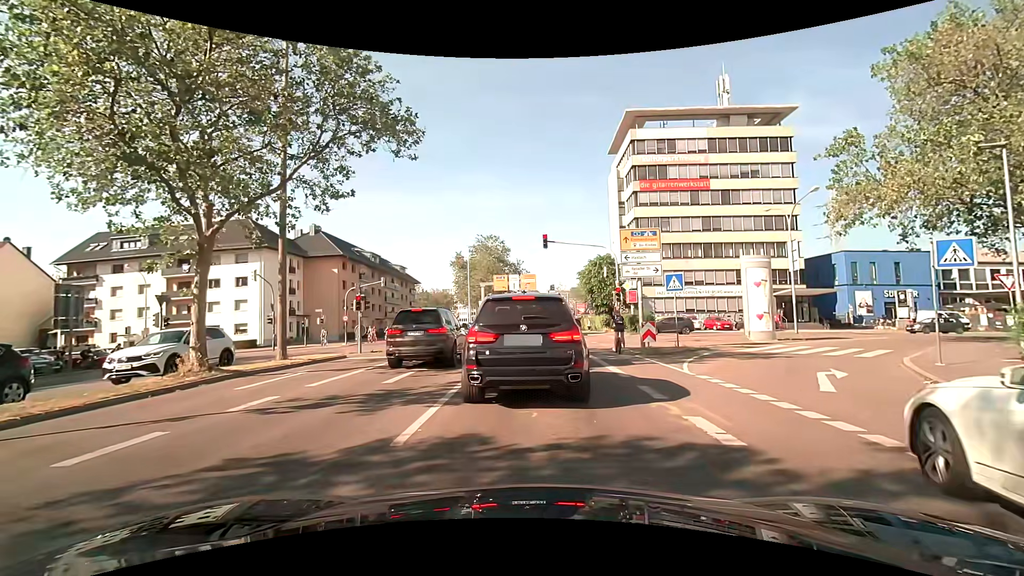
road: secondary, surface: asphalt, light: Day
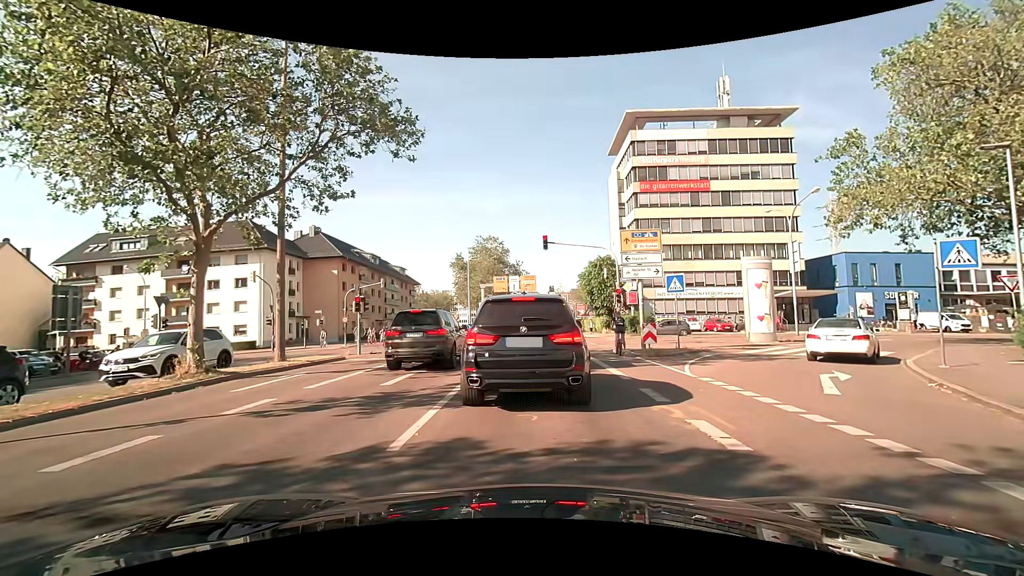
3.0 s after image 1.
(0.0, +0.2) m; 0°
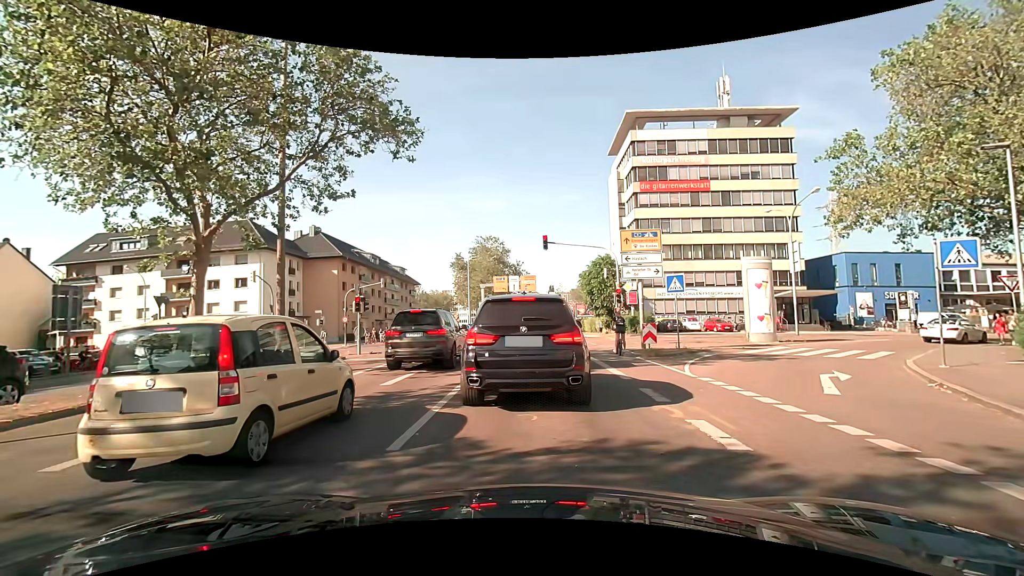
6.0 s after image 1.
(0.0, 0.0) m; 0°
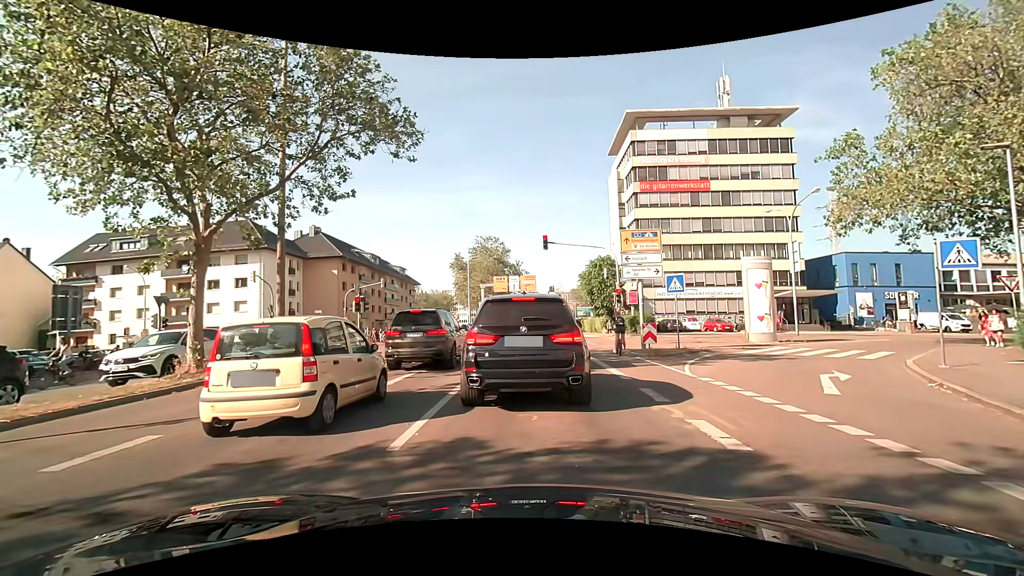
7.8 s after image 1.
(0.0, 0.0) m; 0°
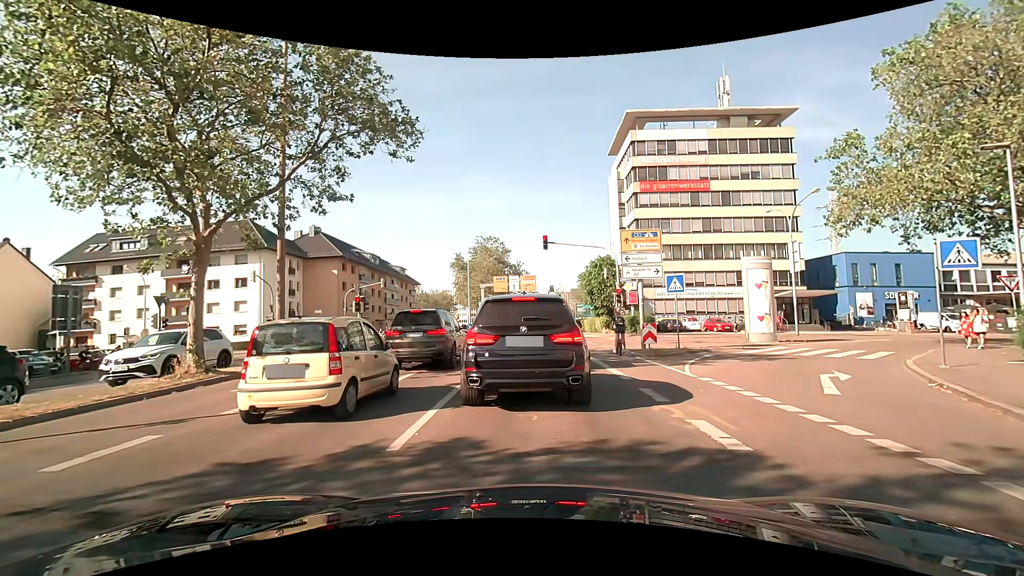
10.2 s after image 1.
(0.0, 0.0) m; 0°
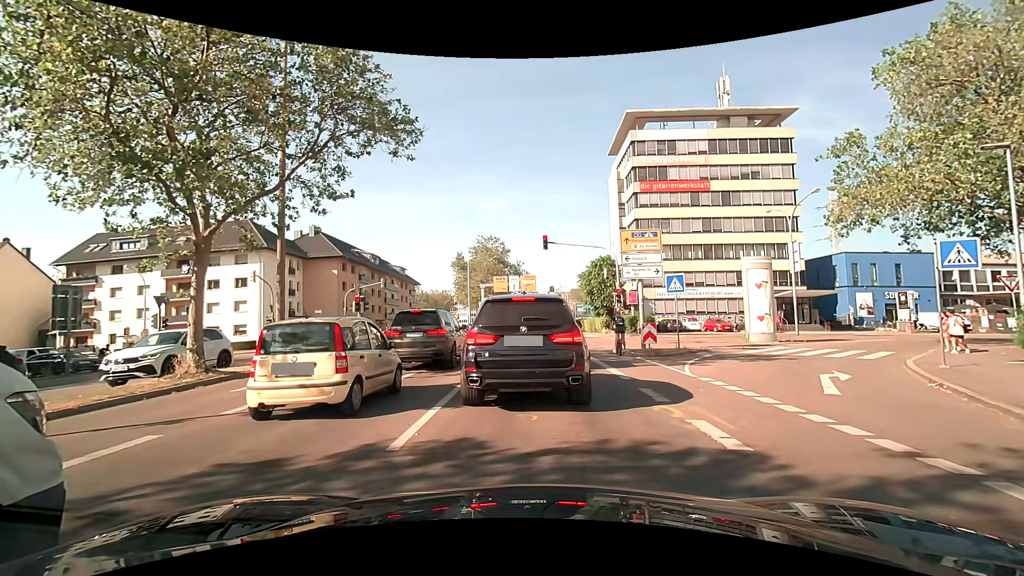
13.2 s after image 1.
(0.0, 0.0) m; 0°
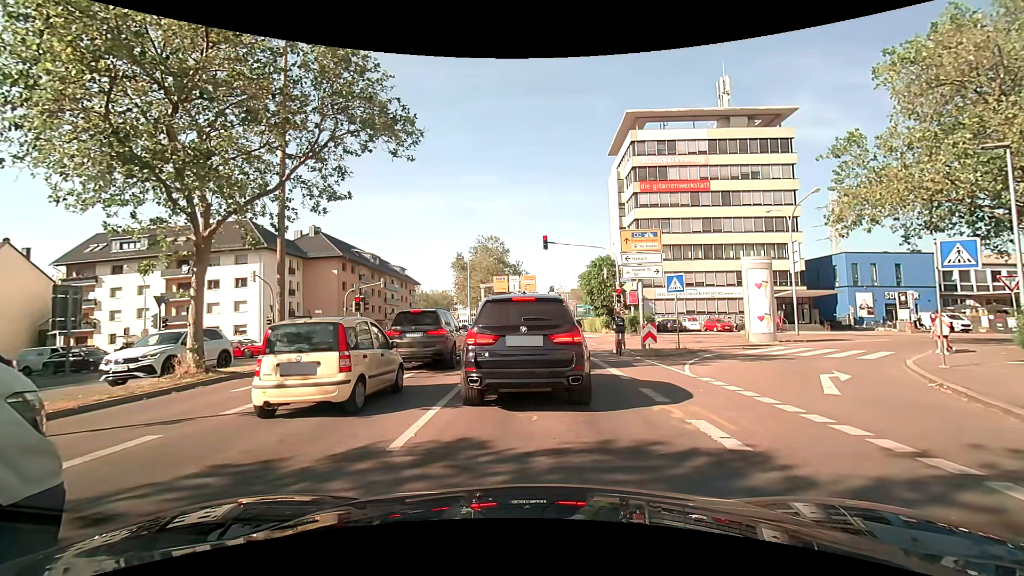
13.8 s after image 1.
(0.0, 0.0) m; 0°
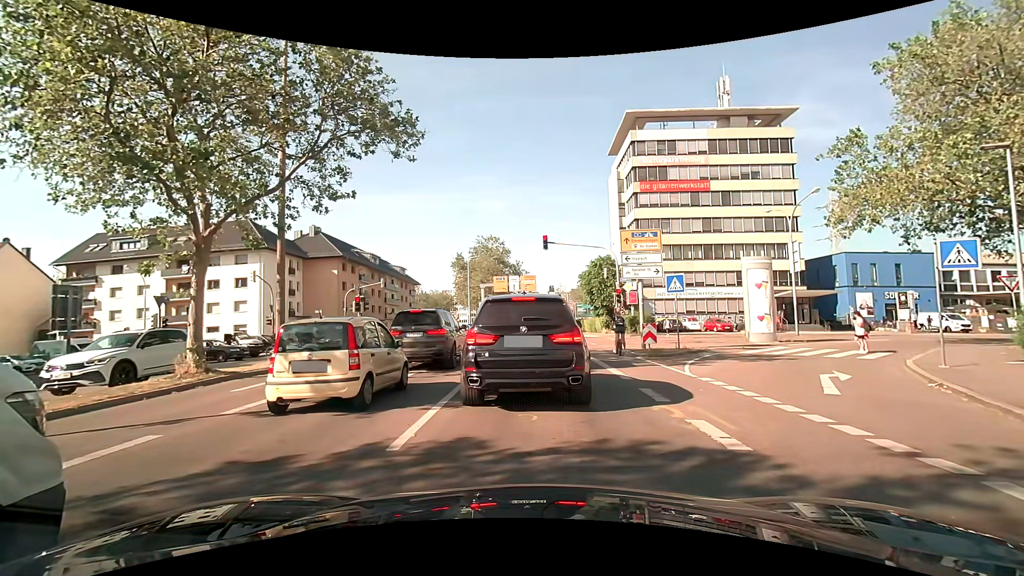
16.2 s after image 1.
(0.0, 0.0) m; 0°
(0, +10) (-1, +20) (-1, +30) (-1, +40) (-1, +50) (-2, +60) (-2, +70) (-3, +80) (-4, +90) (-4, +100) m
